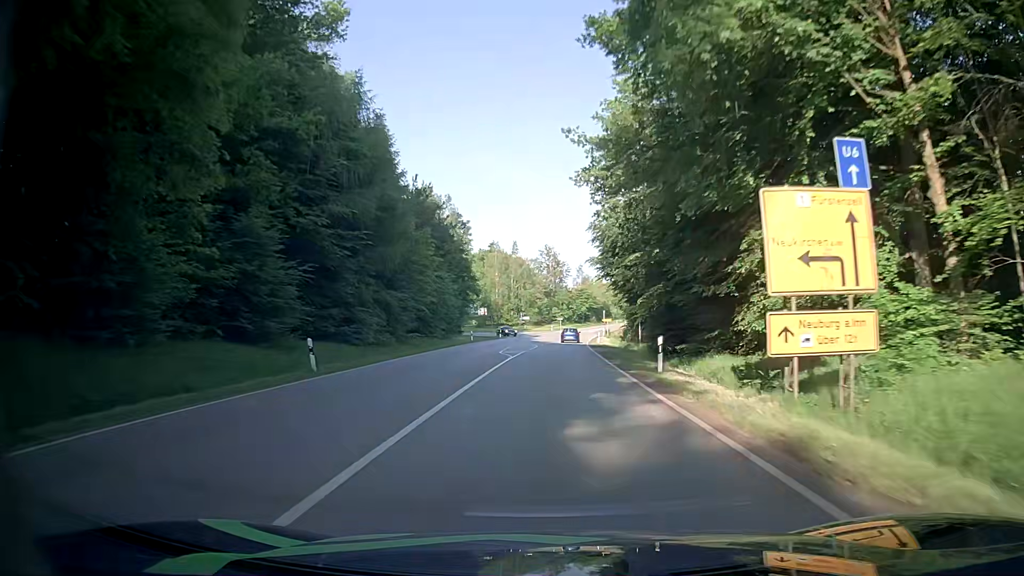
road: secondary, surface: asphalt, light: Day
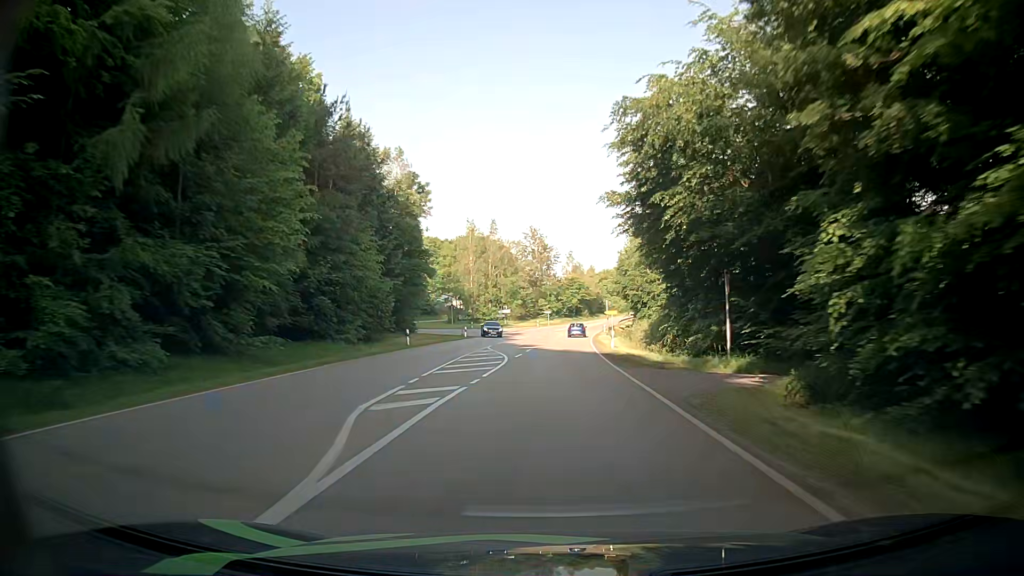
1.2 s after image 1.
(+0.2, +24.3) m; +1°
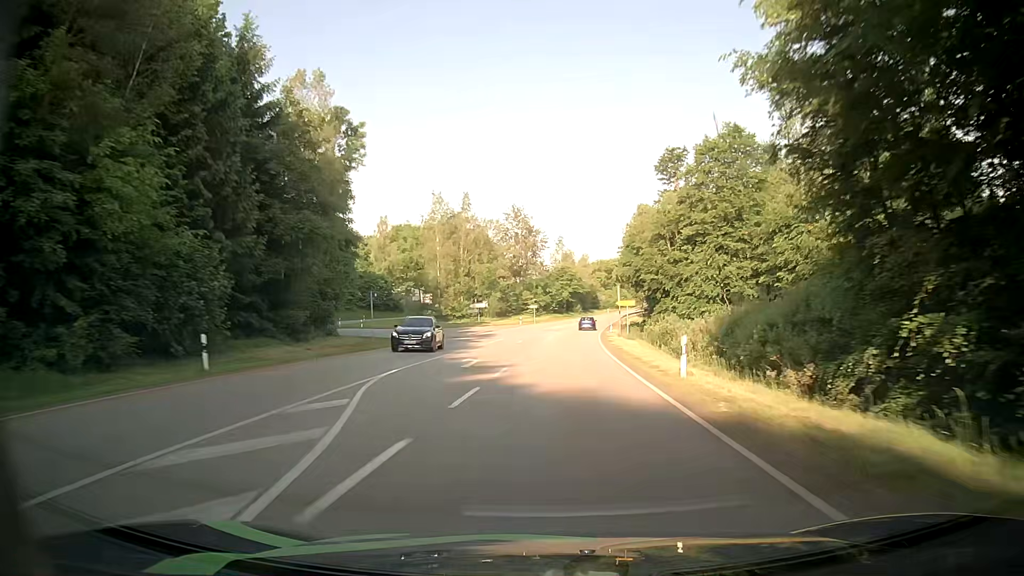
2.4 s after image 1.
(+0.2, +23.4) m; +1°
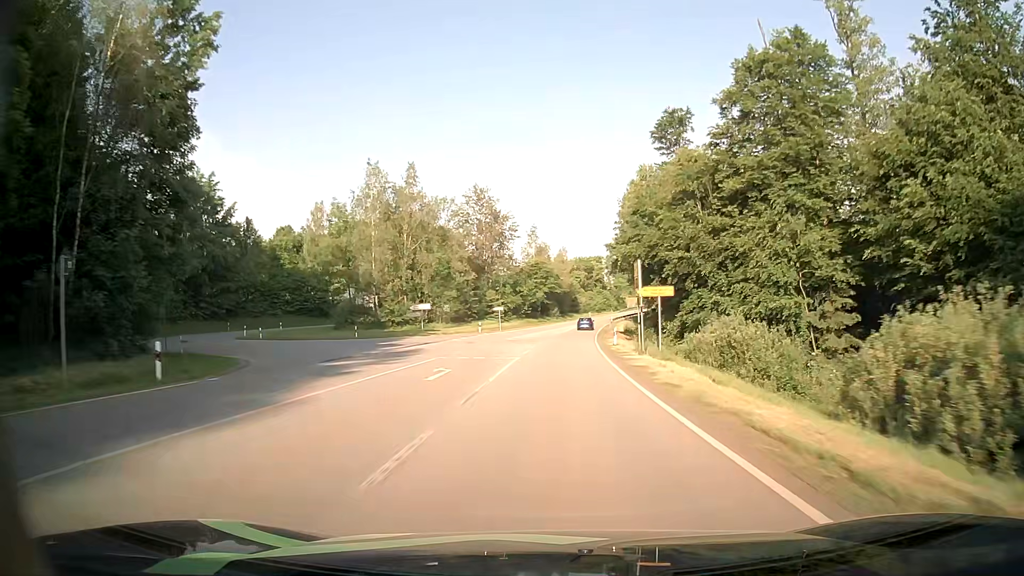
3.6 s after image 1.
(+0.4, +23.1) m; +2°
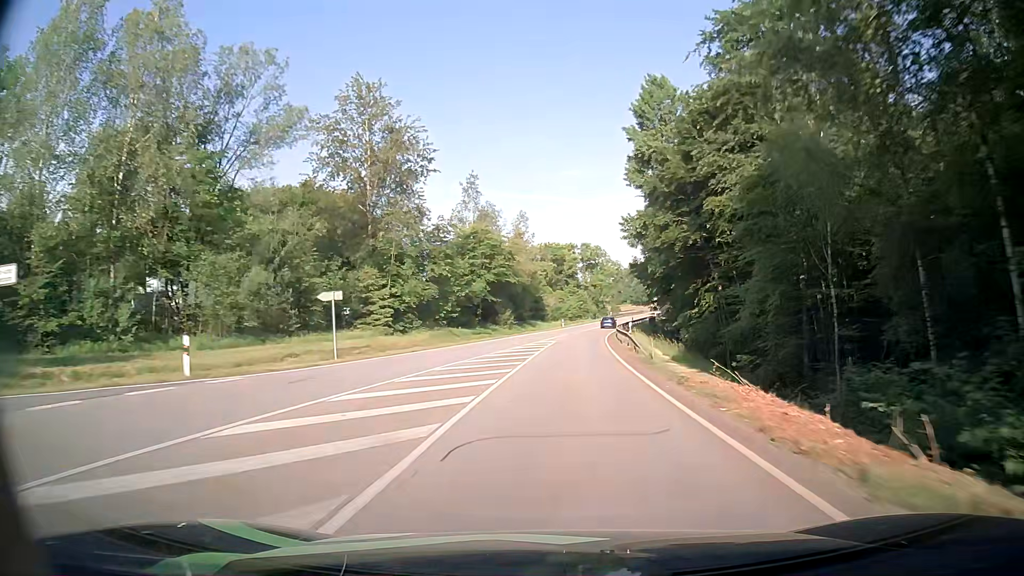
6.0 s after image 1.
(+1.2, +49.3) m; +3°
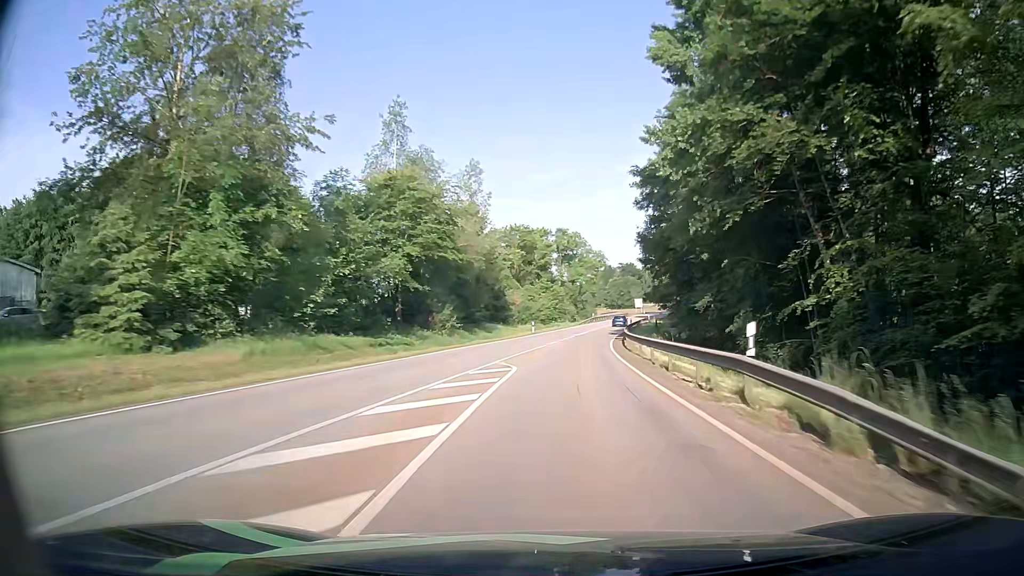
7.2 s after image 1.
(+0.5, +25.9) m; +2°
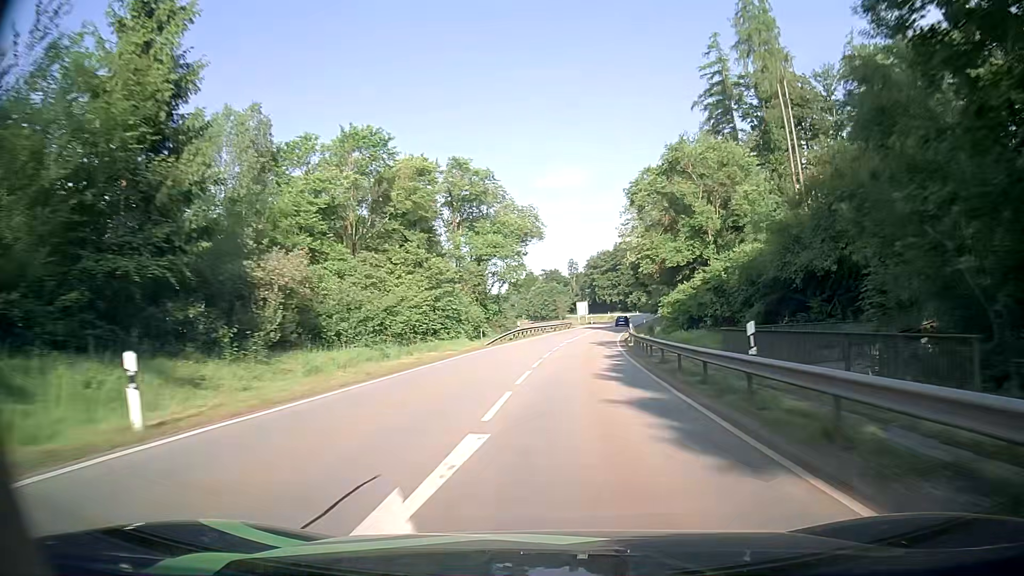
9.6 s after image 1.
(+3.0, +52.5) m; +7°
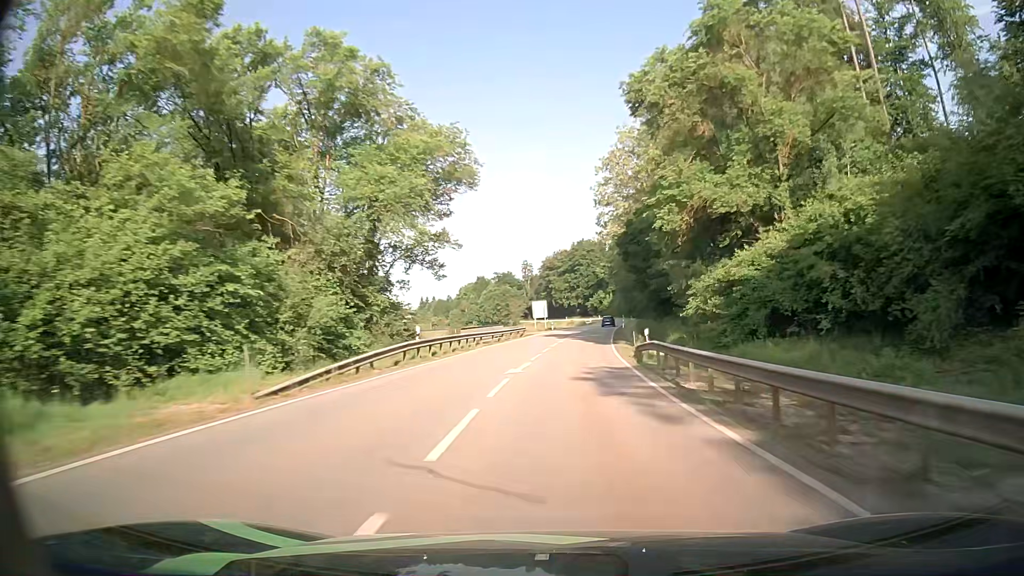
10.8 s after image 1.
(+1.1, +26.7) m; +4°
(0, +10) (0, +20) (+1, +30) (+2, +40) (+3, +50) (+4, +60) (+5, +70) (+6, +80) (+8, +90) (+9, +99) m
